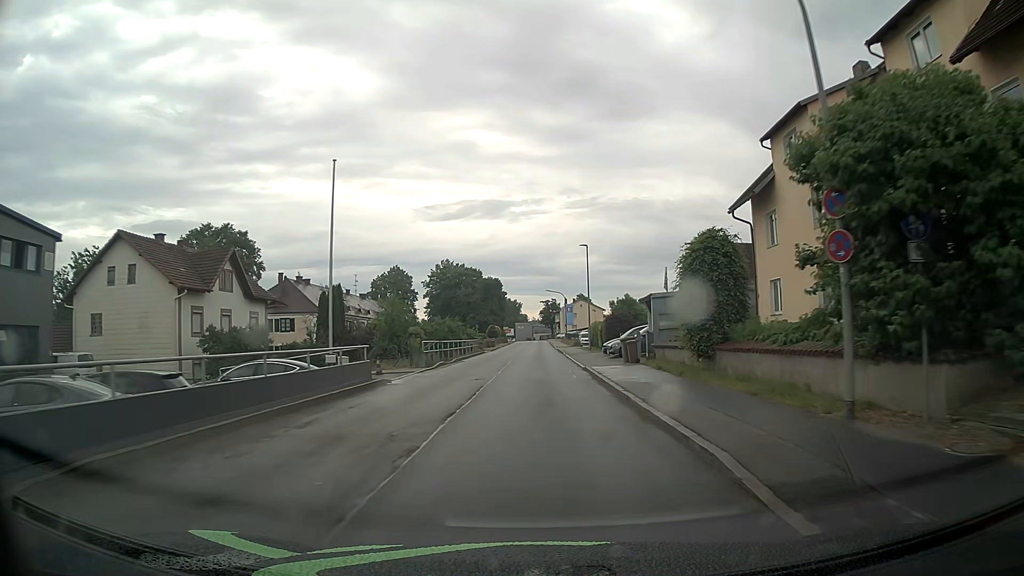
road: unclassified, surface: asphalt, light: Day
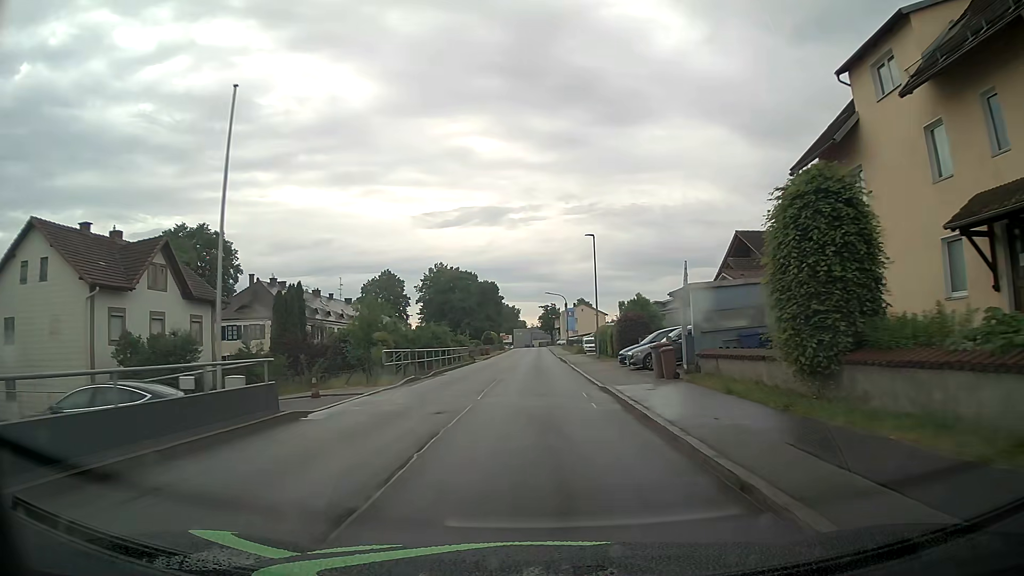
(0.0, +7.9) m; 0°
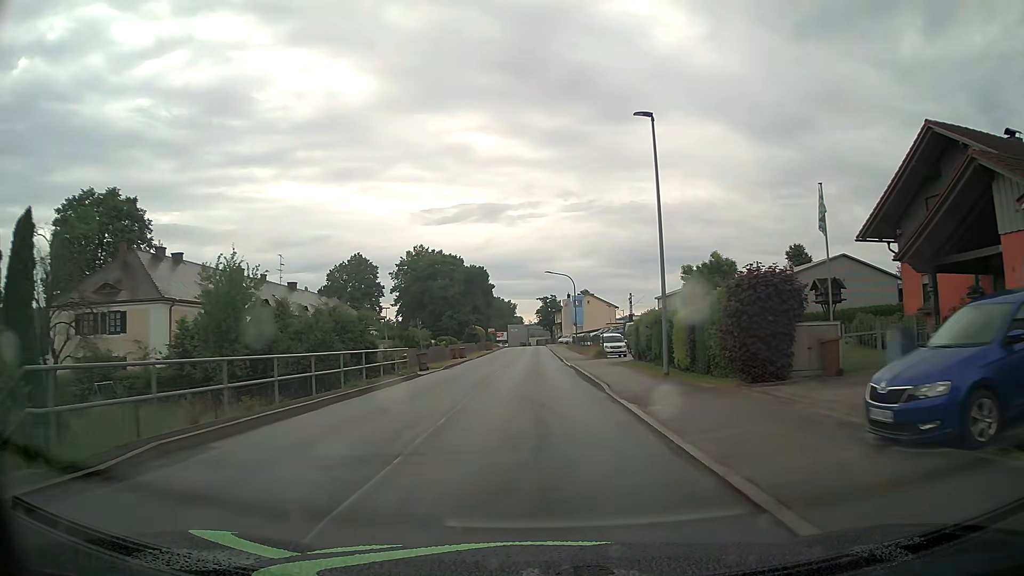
(+0.1, +23.7) m; +1°
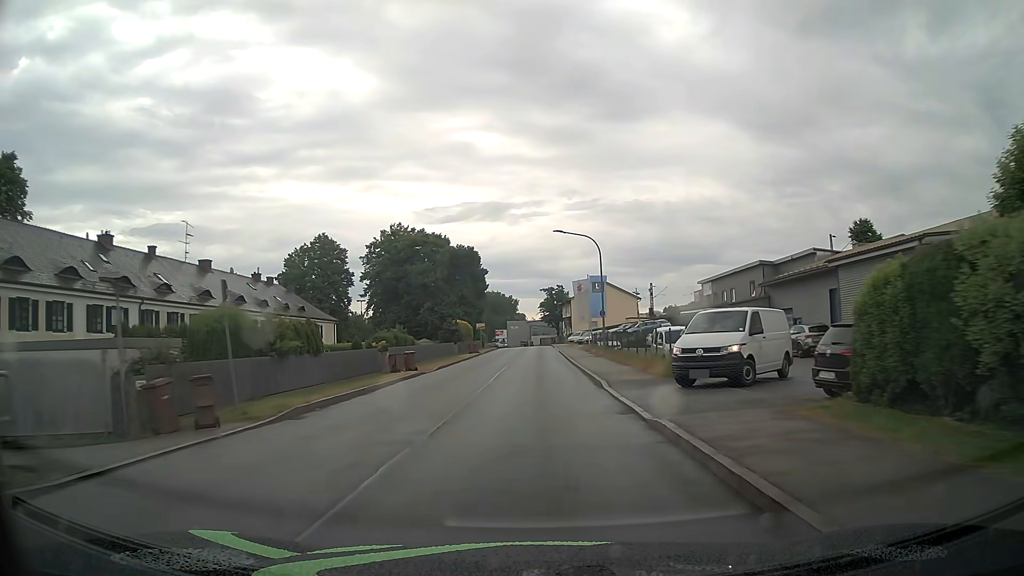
(-0.1, +23.5) m; 0°
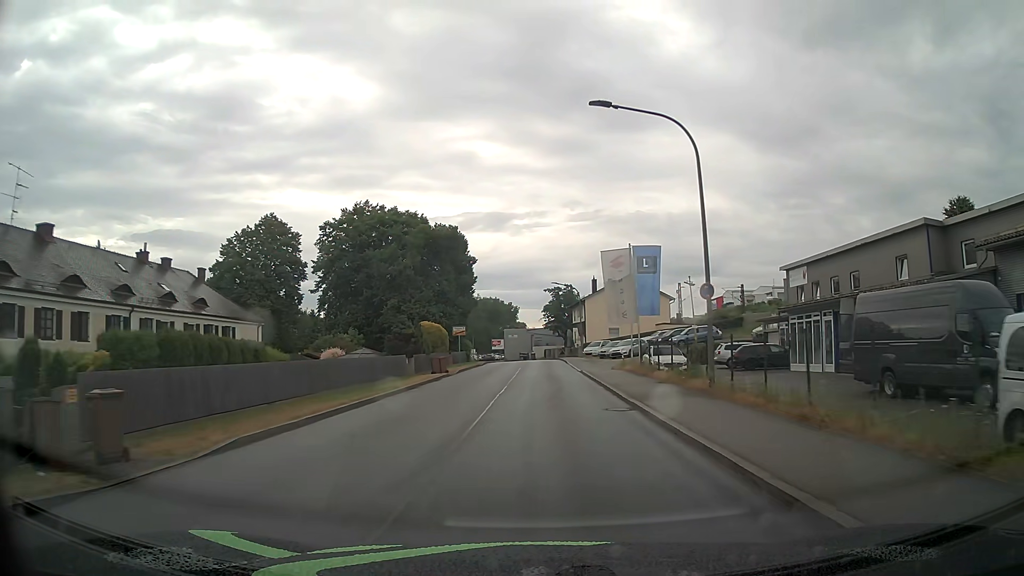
(-0.4, +23.4) m; 0°
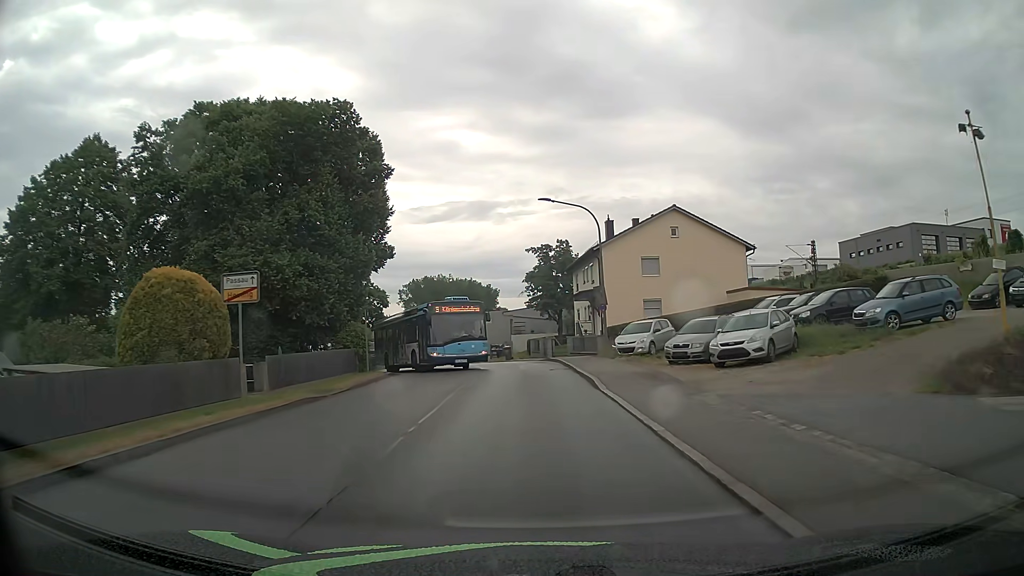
(+0.6, +34.8) m; +1°
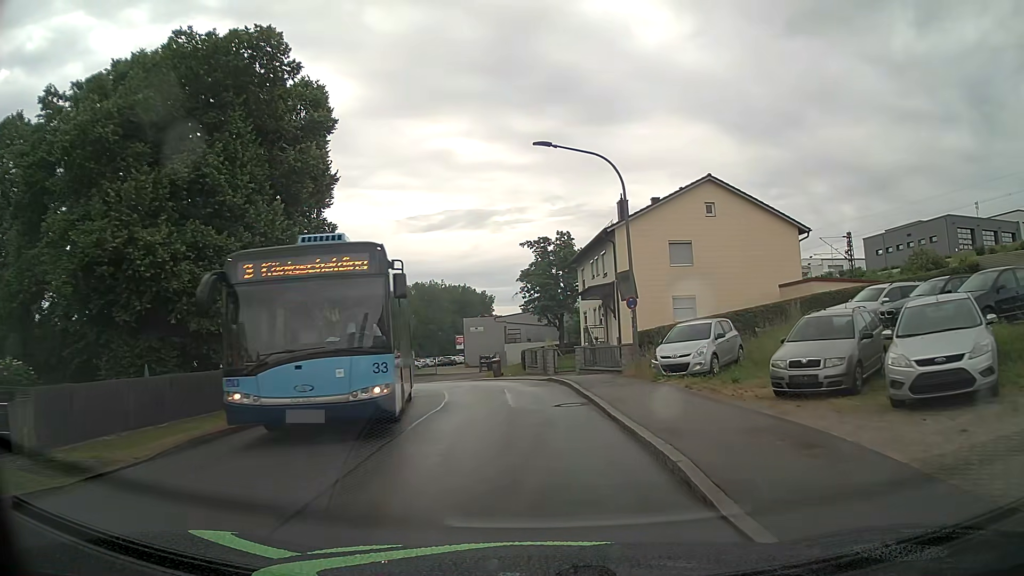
(0.0, +10.0) m; +1°
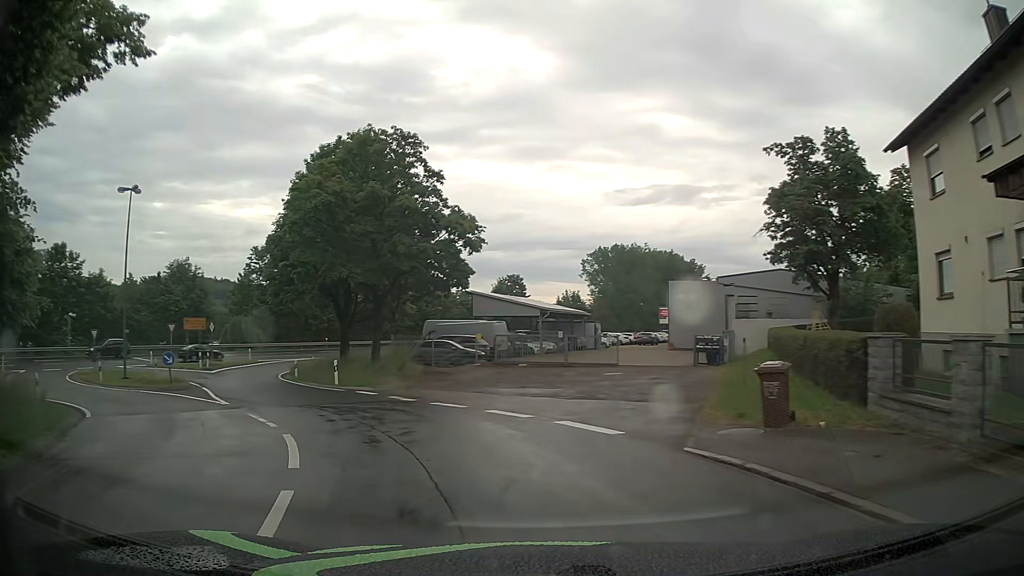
(-2.3, +25.0) m; -17°
